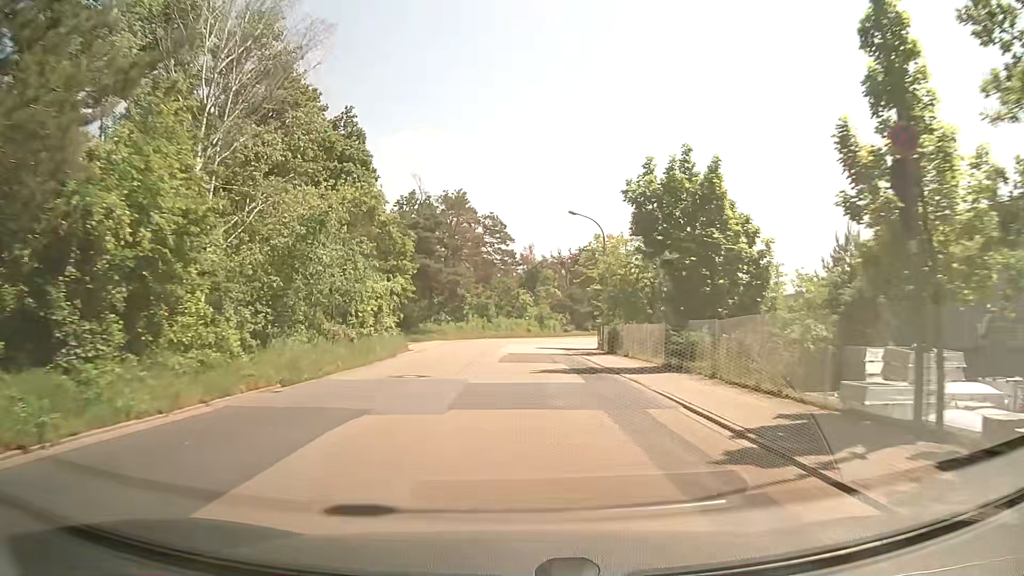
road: unclassified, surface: asphalt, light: Day
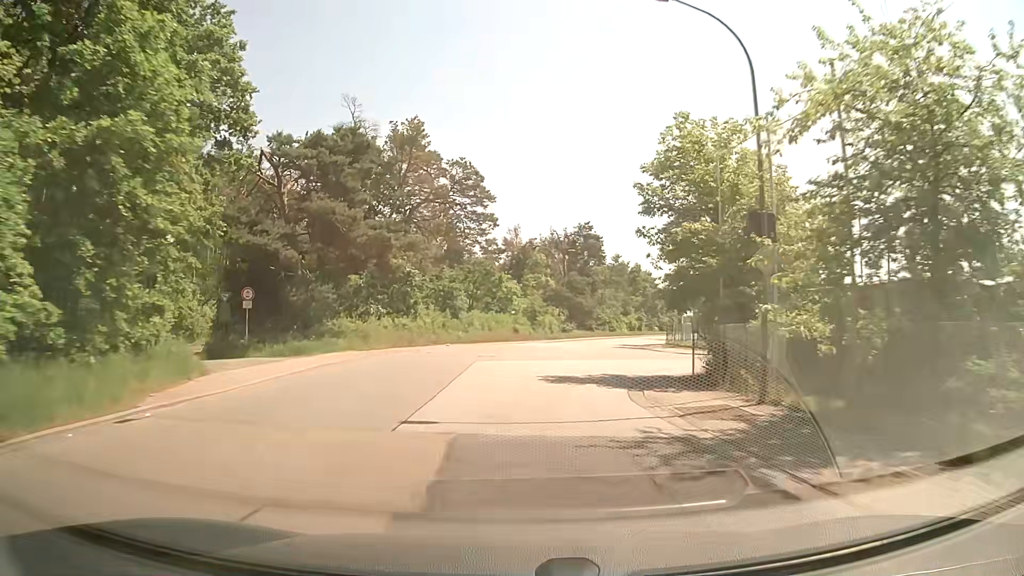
(-0.1, +26.4) m; +1°
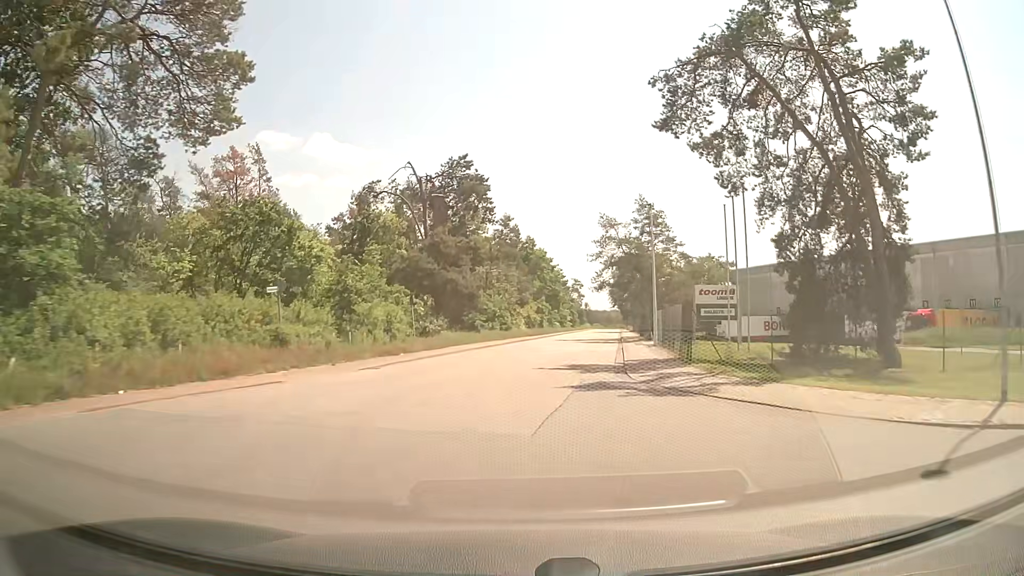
(+2.7, +36.3) m; +10°
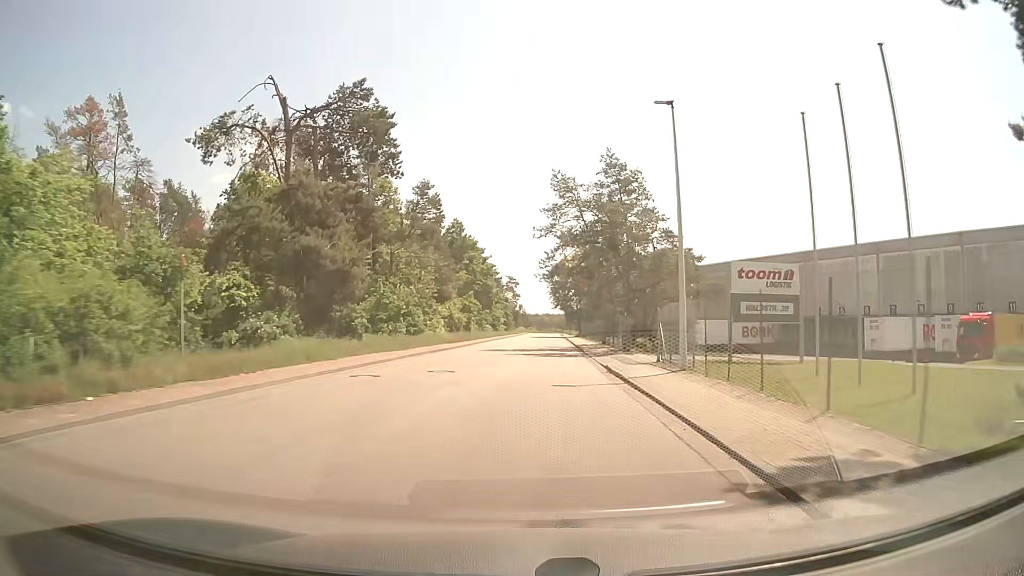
(+0.9, +19.0) m; +5°
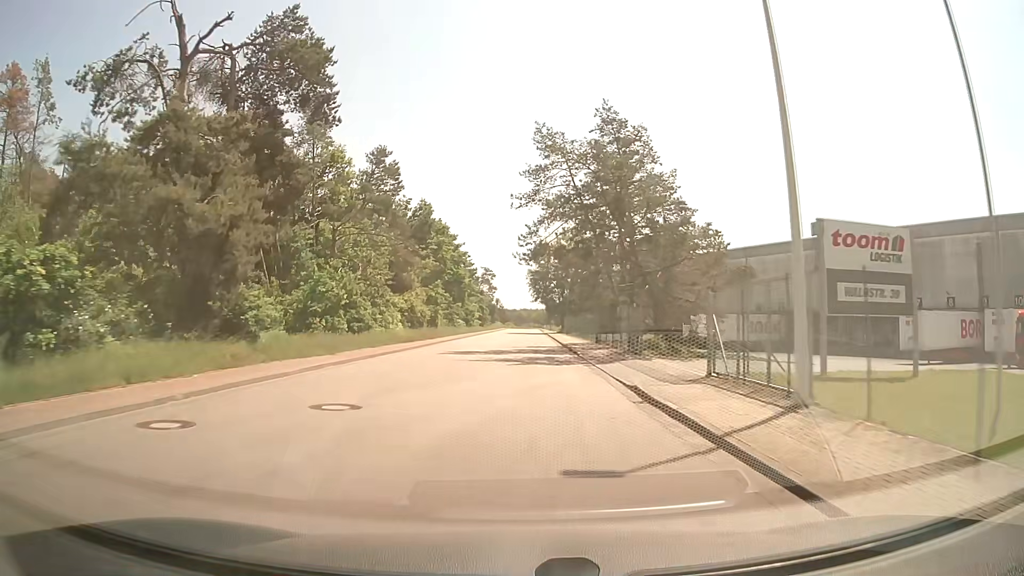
(+0.3, +9.7) m; +2°
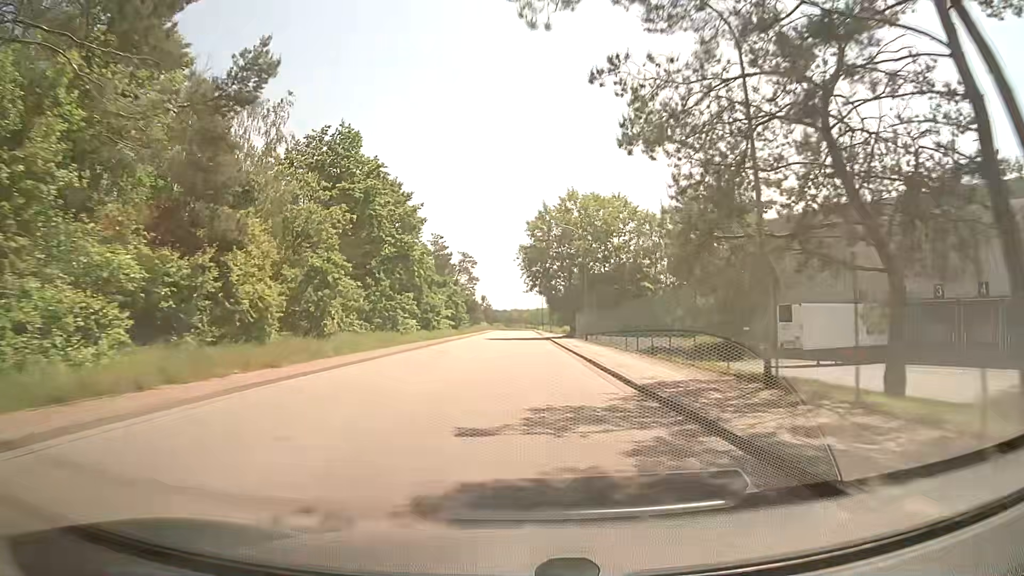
(+0.4, +30.0) m; +1°
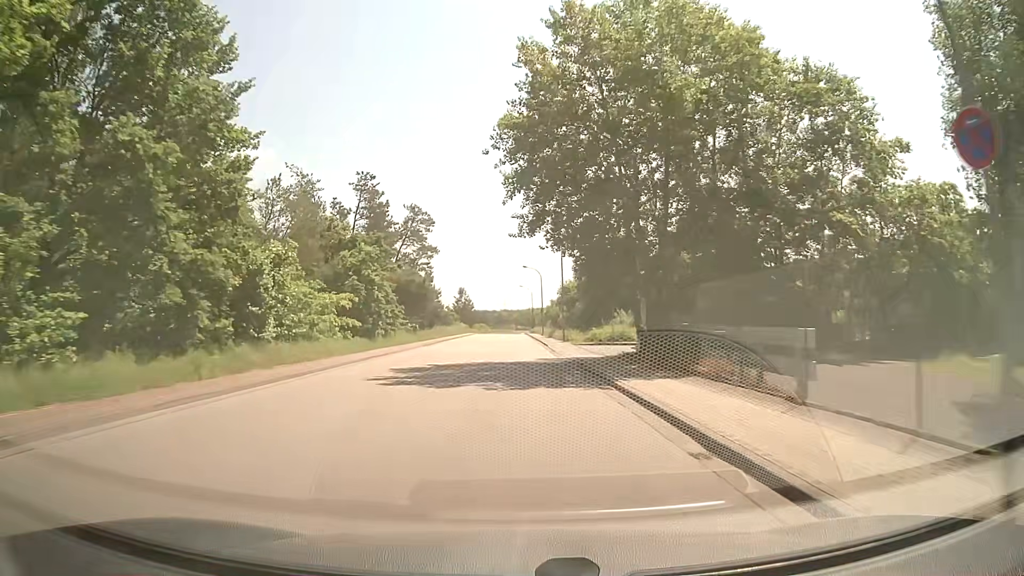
(+0.2, +41.1) m; +1°
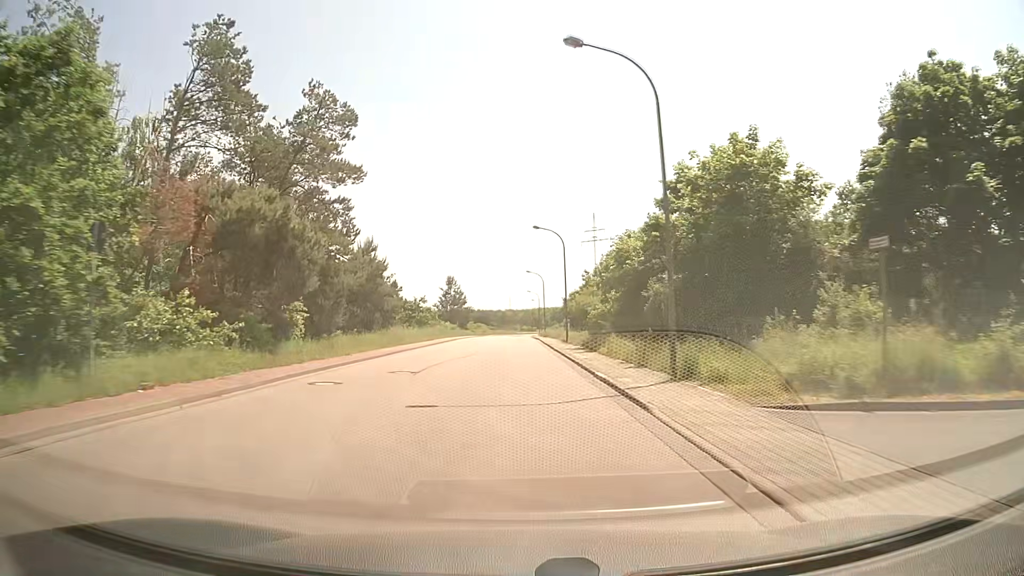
(-0.3, +31.4) m; -1°
(0, +10) (0, +20) (0, +30) (0, +40) (0, +50) (0, +60) (0, +70) (0, +80) (0, +90) (0, +100) m
